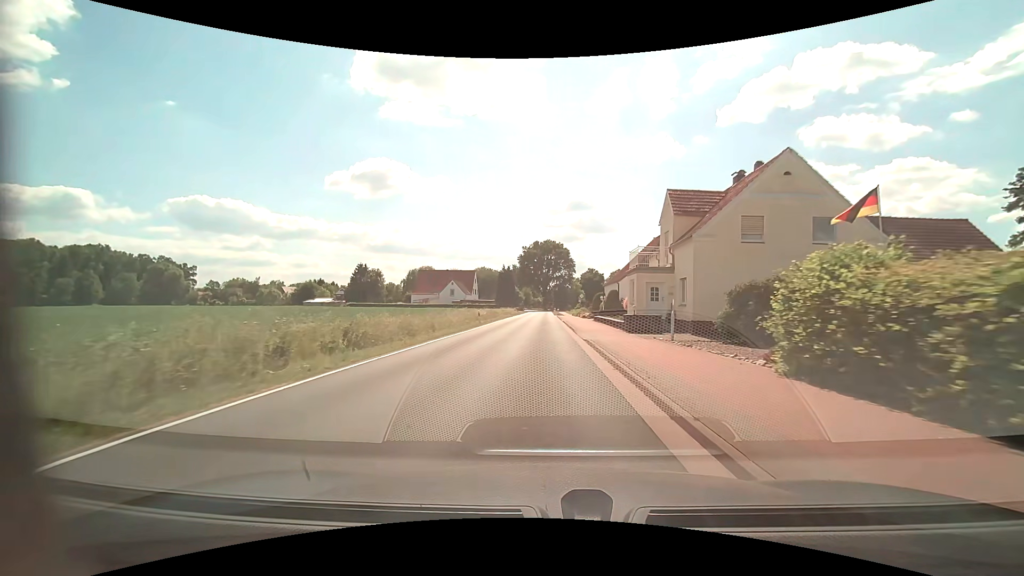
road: tertiary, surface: asphalt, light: Day
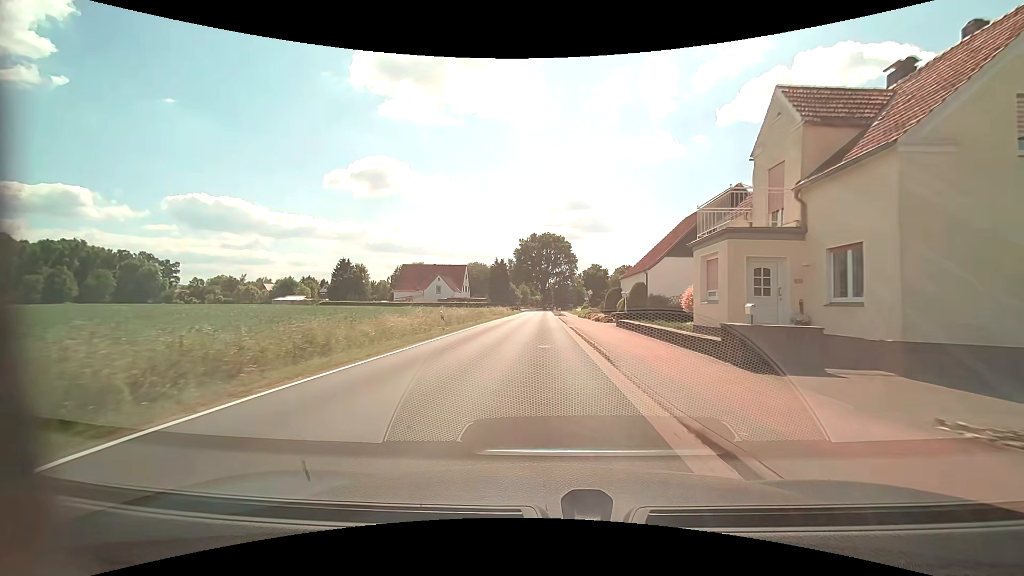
(0.0, +14.3) m; 0°
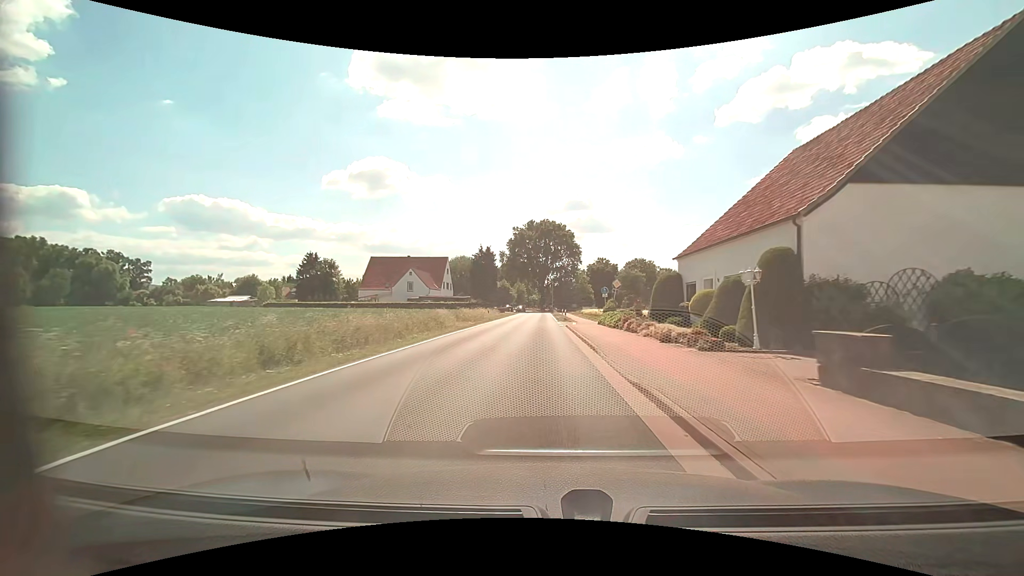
(-0.1, +21.6) m; 0°
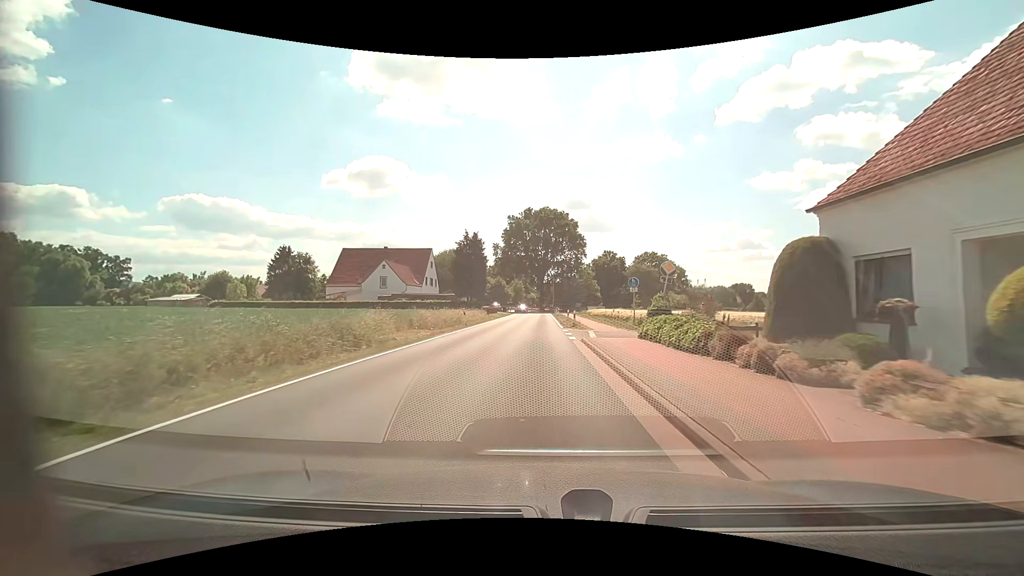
(0.0, +14.1) m; 0°
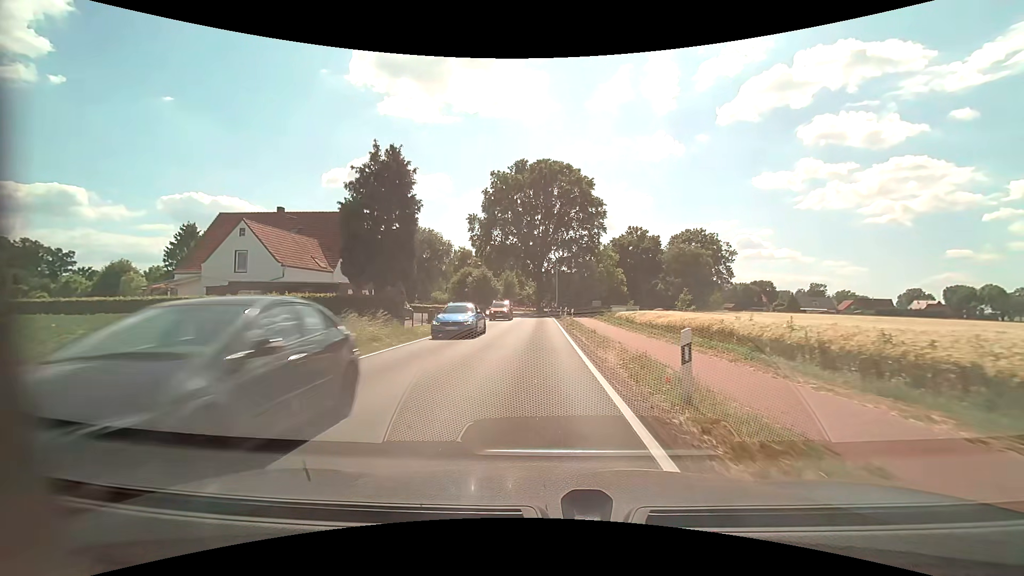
(0.0, +33.8) m; 0°
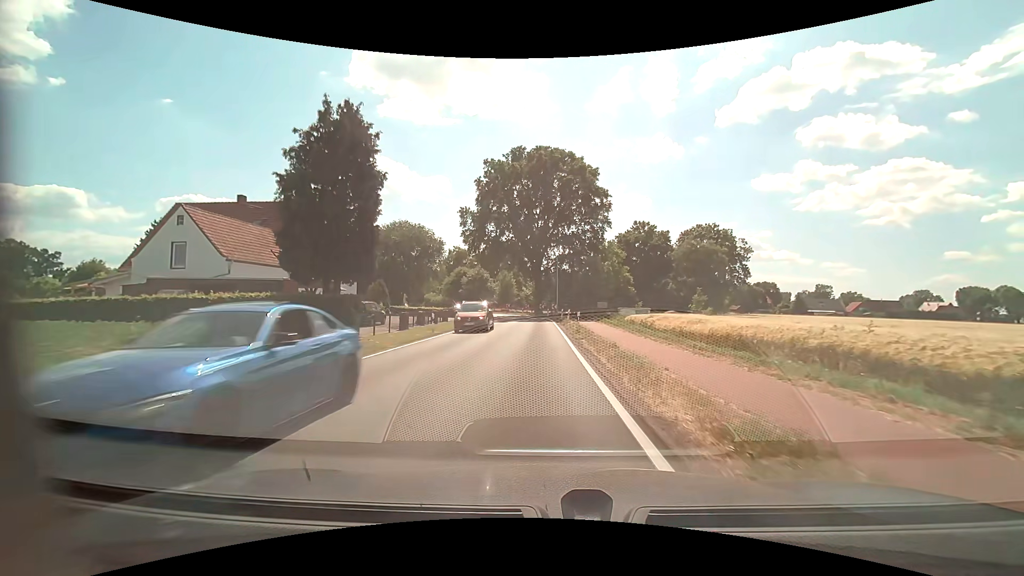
(0.0, +6.5) m; 0°
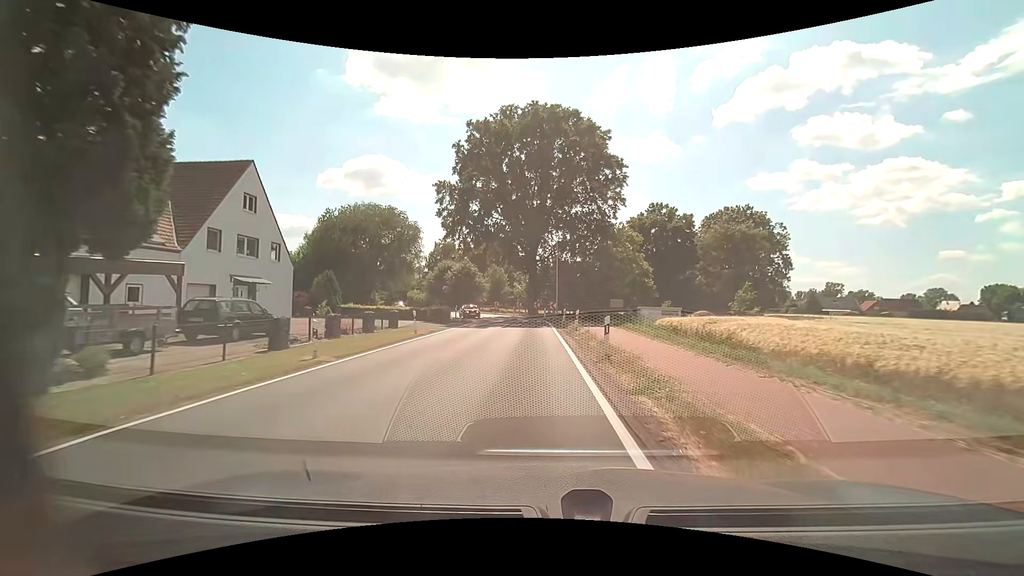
(+0.1, +12.9) m; 0°
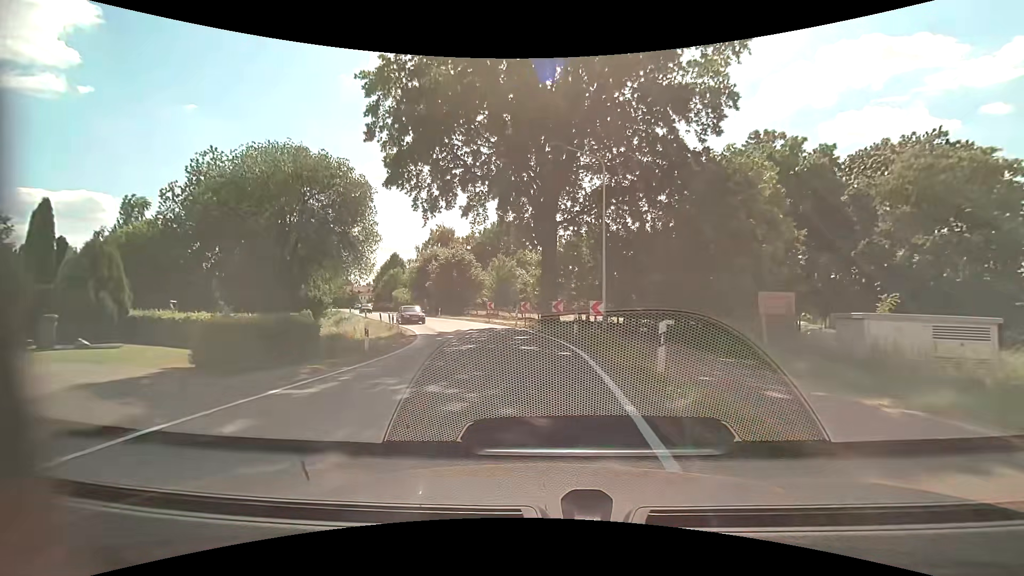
(-0.3, +25.0) m; -2°
(0, +10) (-1, +20) (-3, +30) (-6, +39) (-10, +48) (-15, +57) (-20, +66) (-24, +75) (-28, +84) (-32, +93) m
